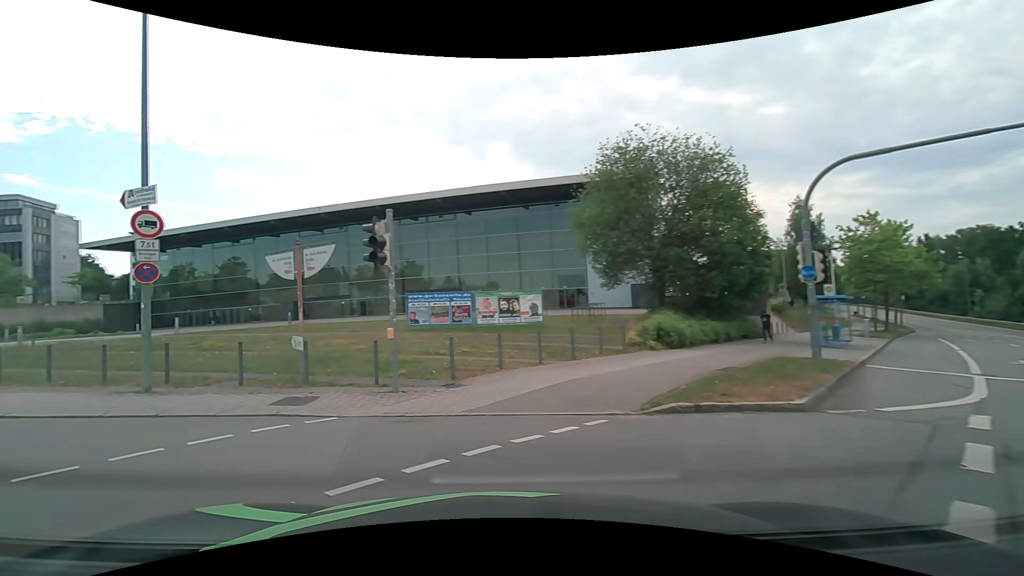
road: secondary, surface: asphalt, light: Day
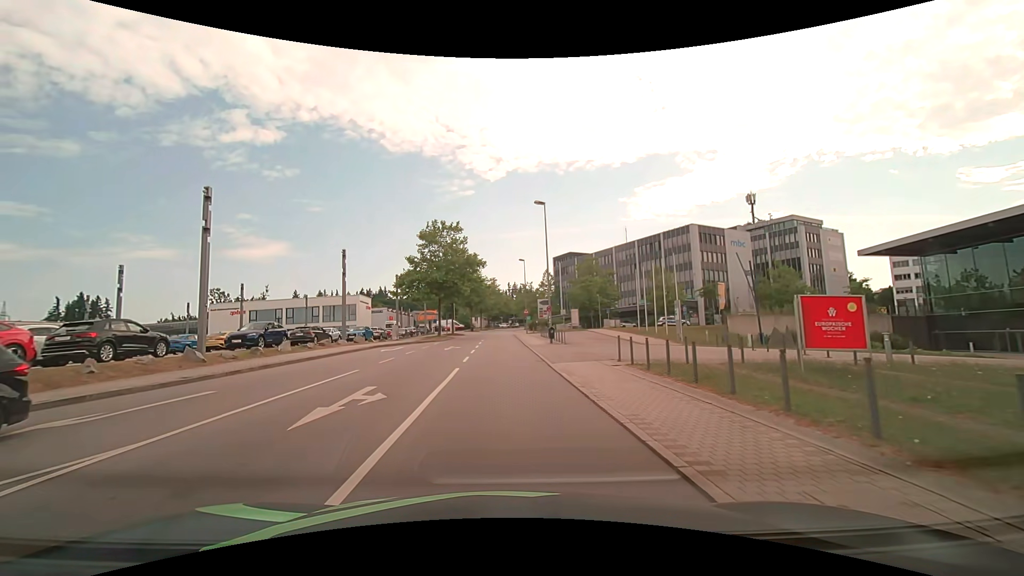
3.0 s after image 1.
(-9.8, +9.7) m; -72°
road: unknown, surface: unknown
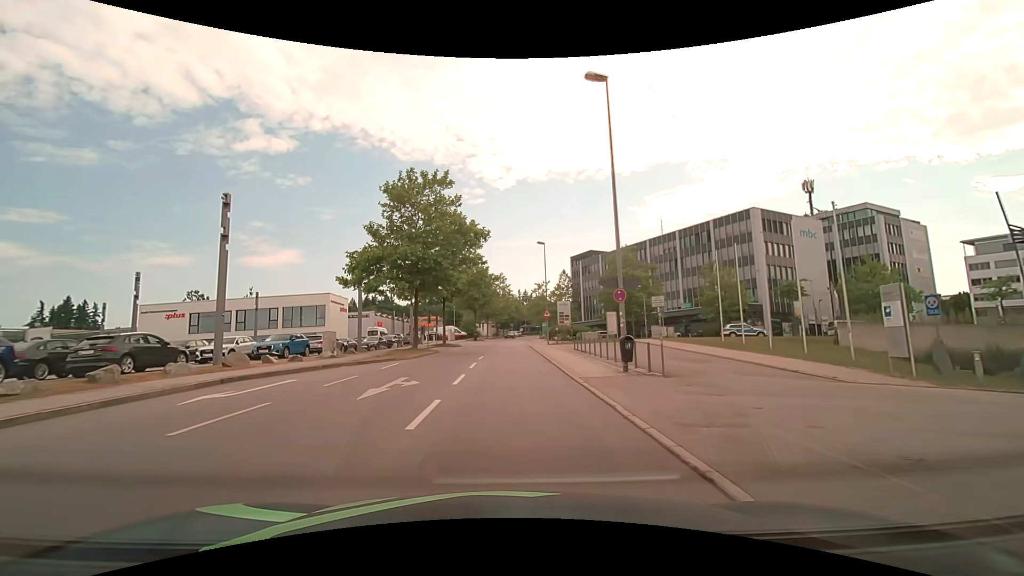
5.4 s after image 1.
(-0.4, +19.4) m; -1°
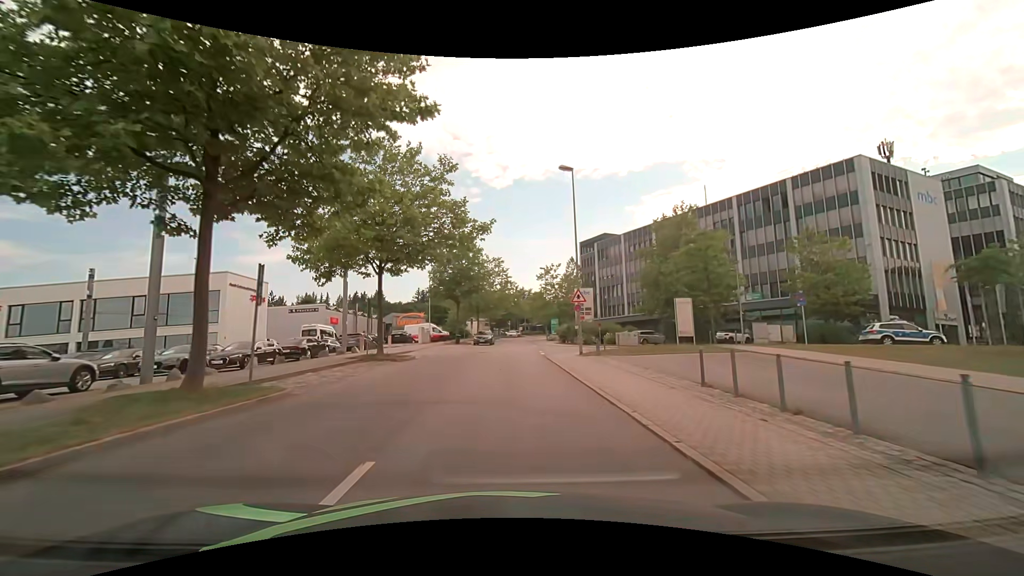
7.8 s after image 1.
(-0.1, +22.9) m; 0°
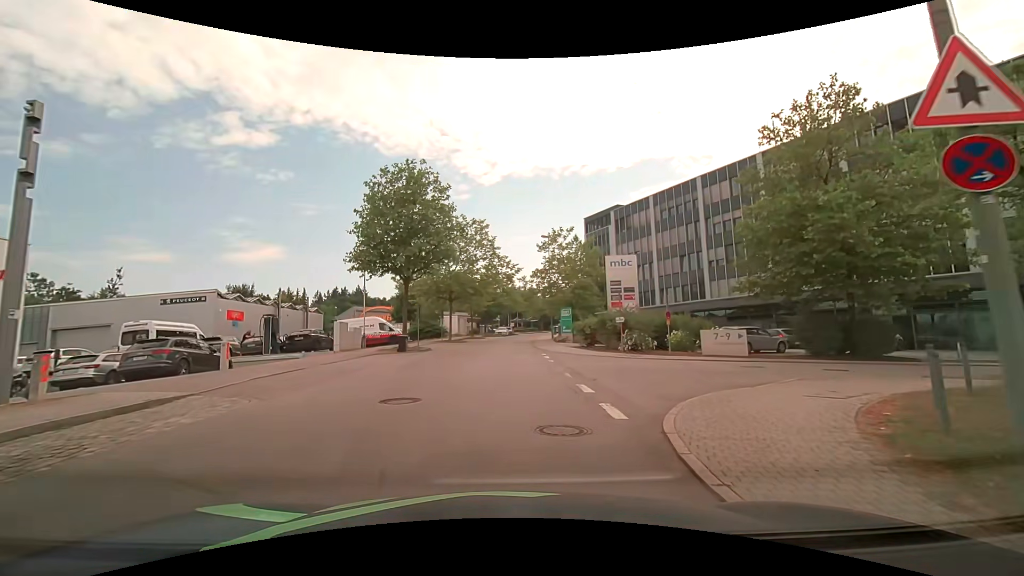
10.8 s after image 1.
(+0.2, +22.1) m; +2°
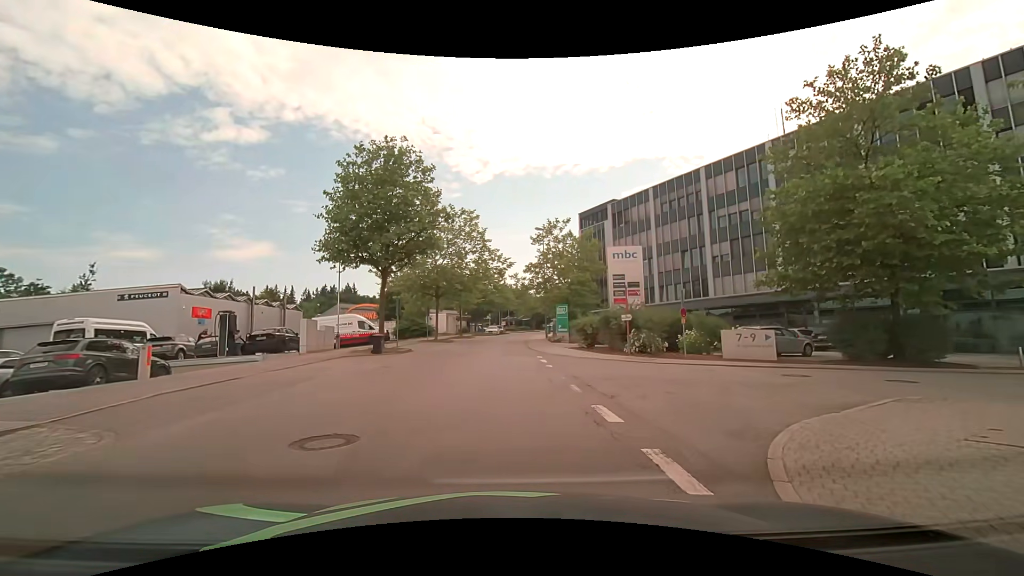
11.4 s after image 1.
(-0.1, +3.3) m; 0°
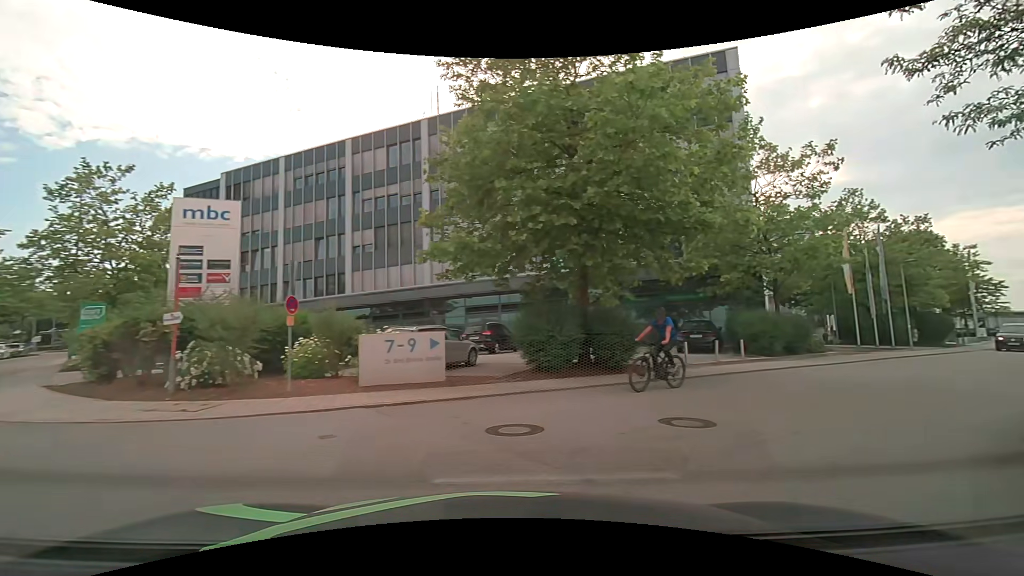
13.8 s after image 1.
(+2.8, +9.9) m; +40°
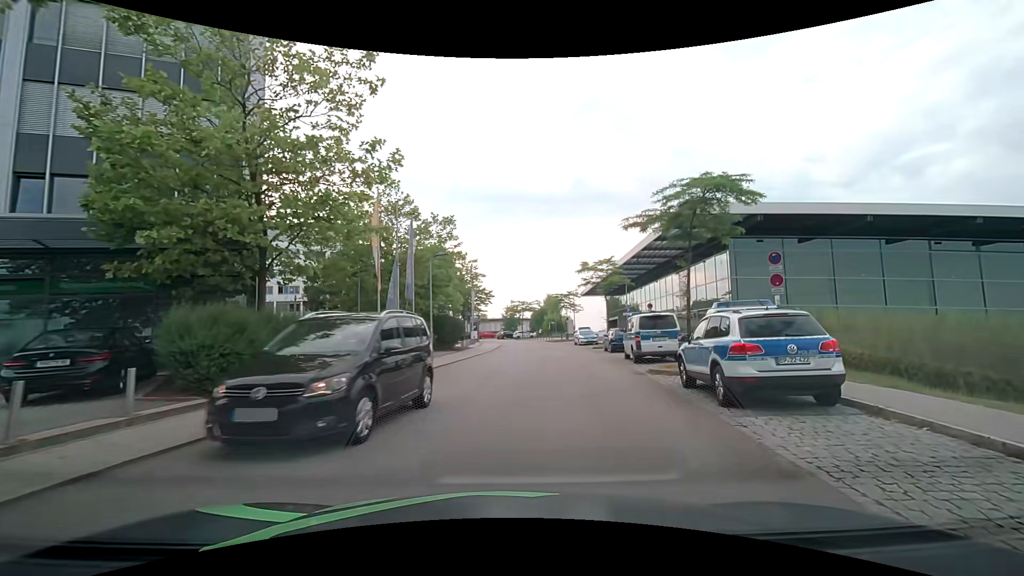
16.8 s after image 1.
(+5.3, +9.9) m; +50°
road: residential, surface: asphalt
(+1, +10) (+1, +20) (+2, +30) (+3, +40) (+3, +50) (+2, +60) (+2, +70) (0, +80) (-3, +89) (-6, +99) m
